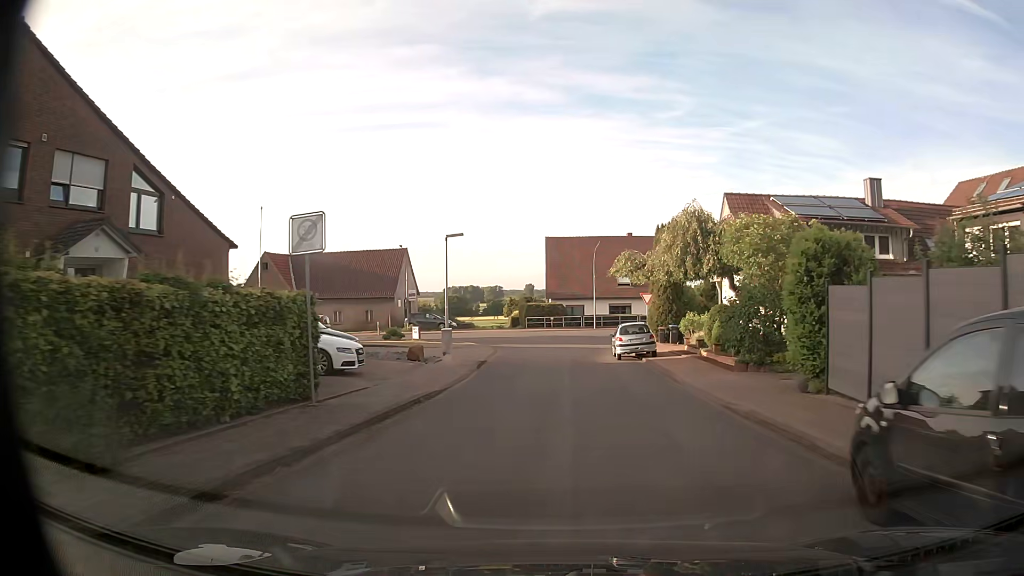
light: Day
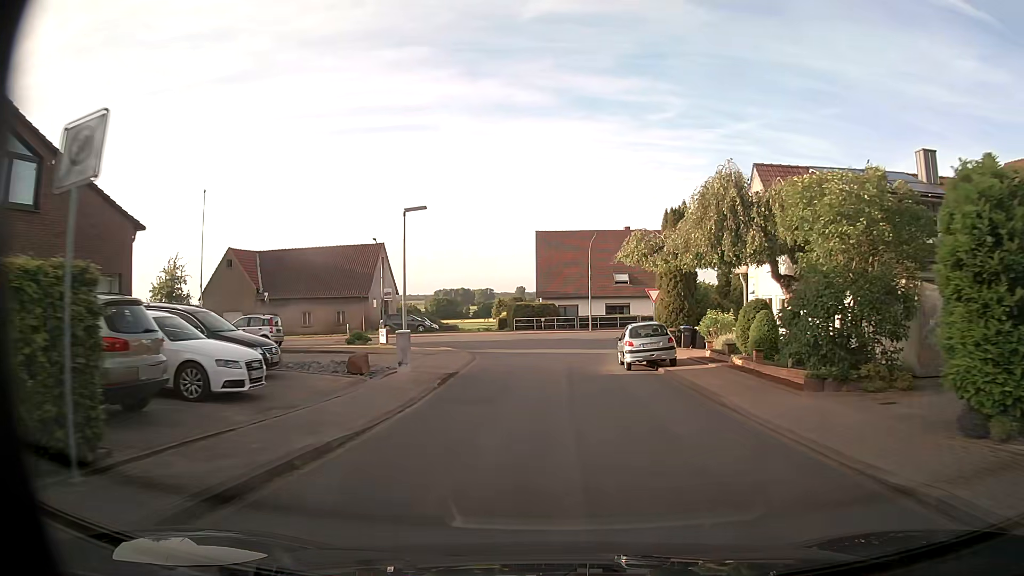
(0.0, +6.0) m; 0°
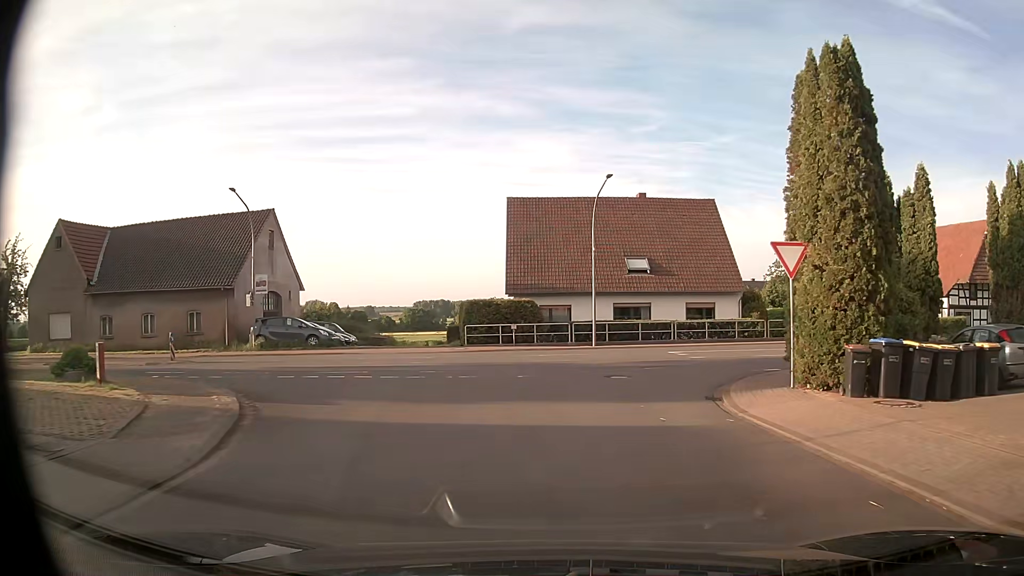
(+0.3, +21.8) m; +1°
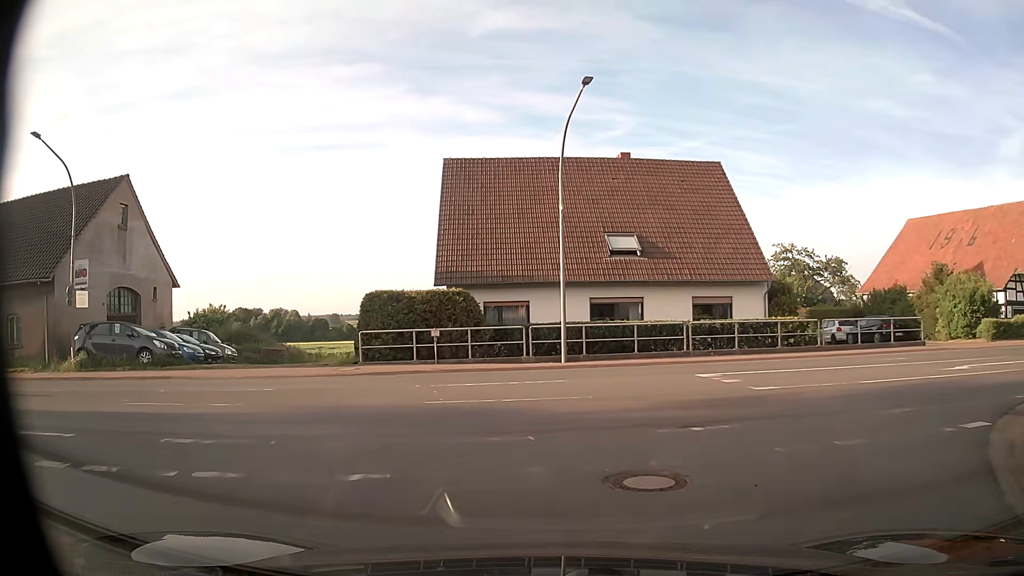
(+0.7, +11.6) m; +3°
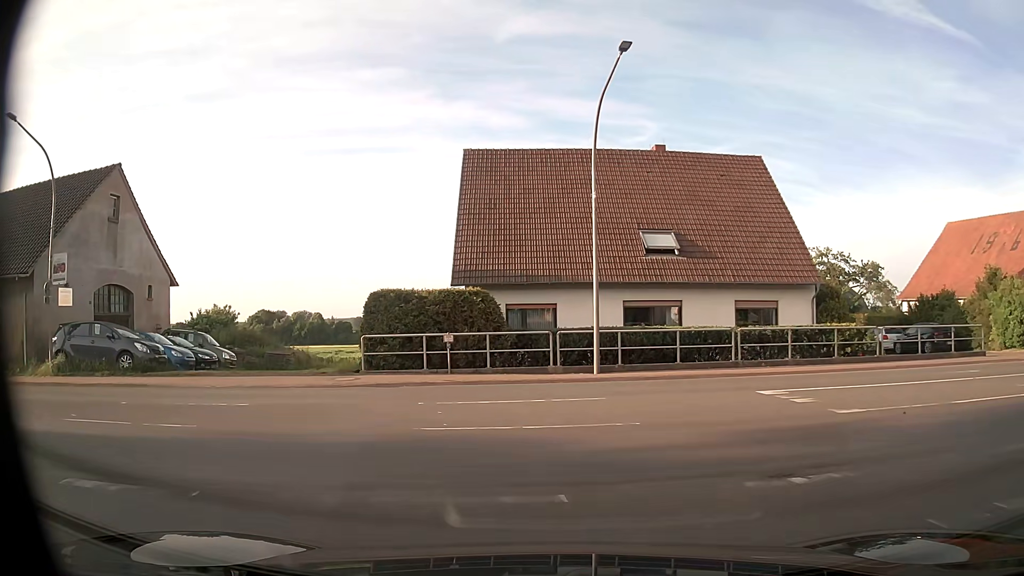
(0.0, +2.5) m; -2°
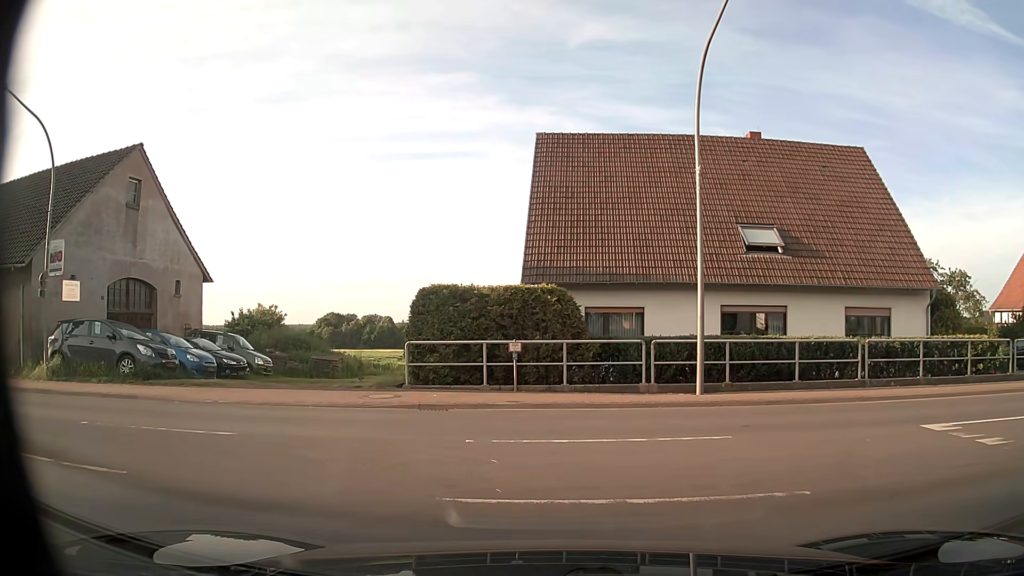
(-0.2, +3.3) m; -6°
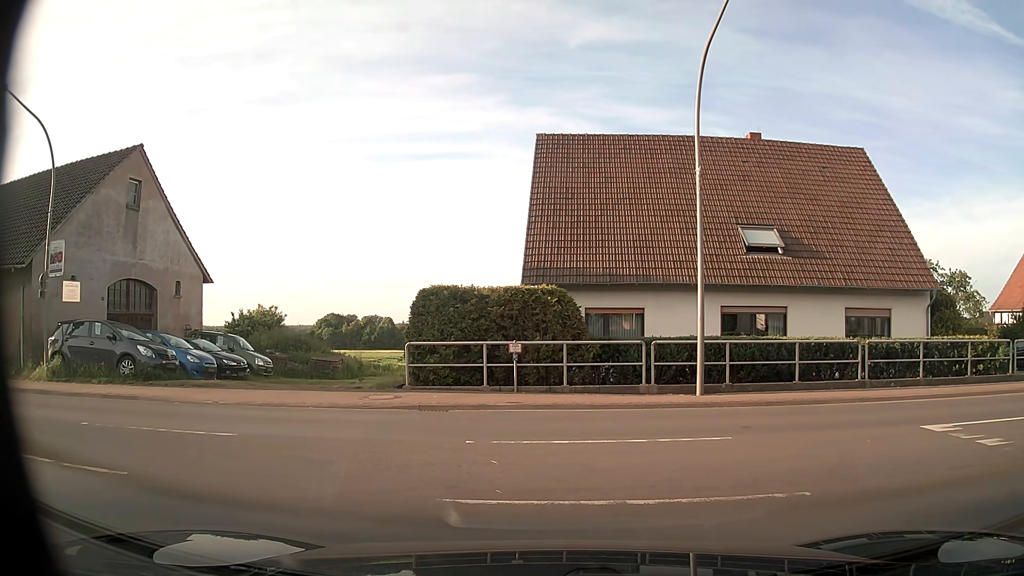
(0.0, +0.1) m; 0°
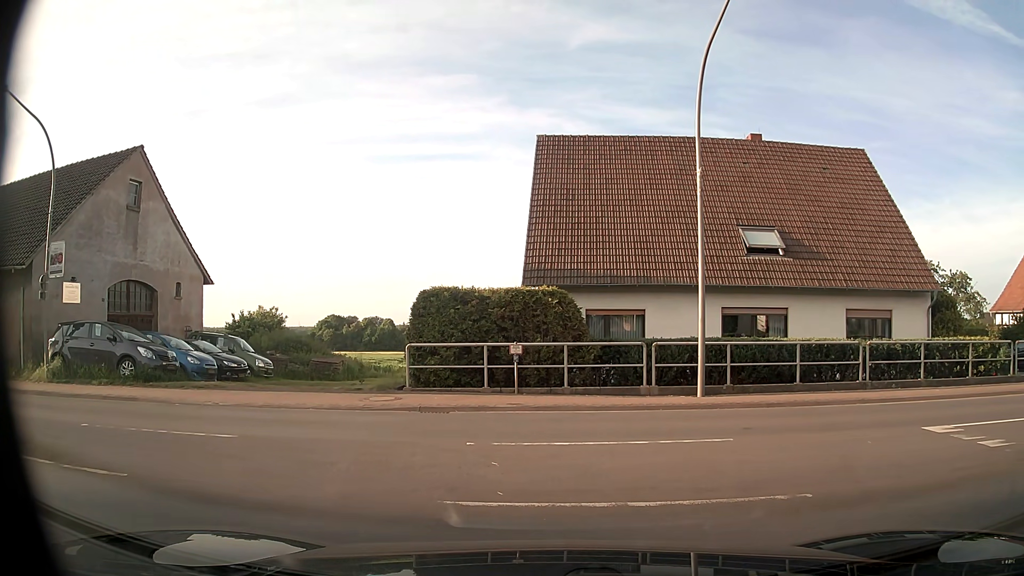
(0.0, 0.0) m; 0°
